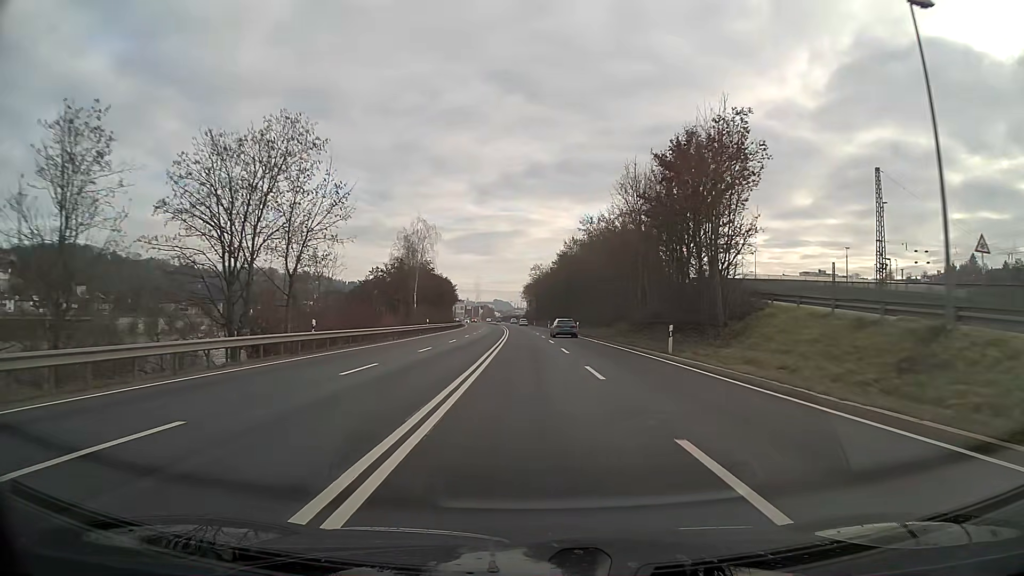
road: primary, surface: asphalt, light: Day
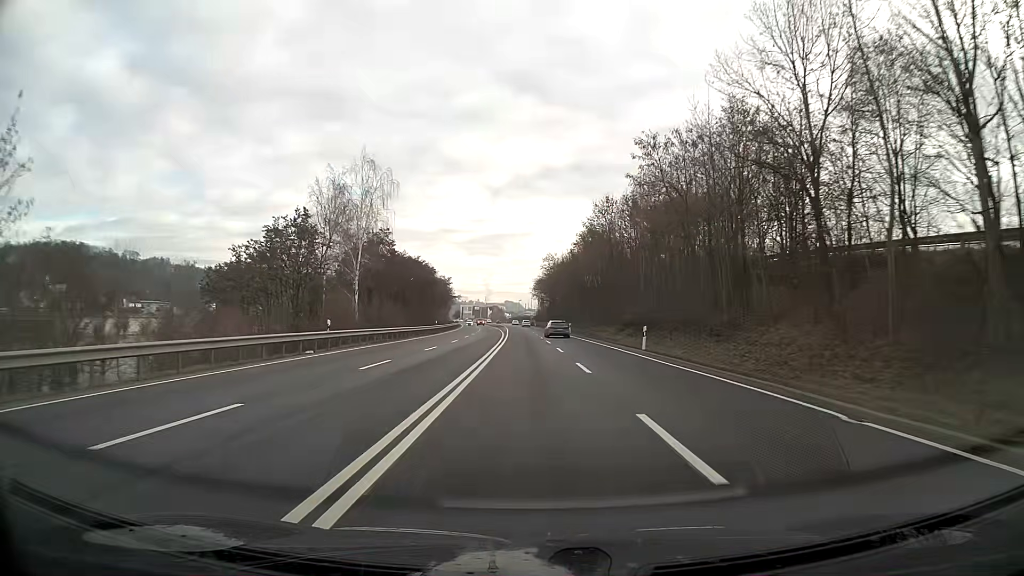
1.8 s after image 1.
(-0.3, +34.2) m; -1°
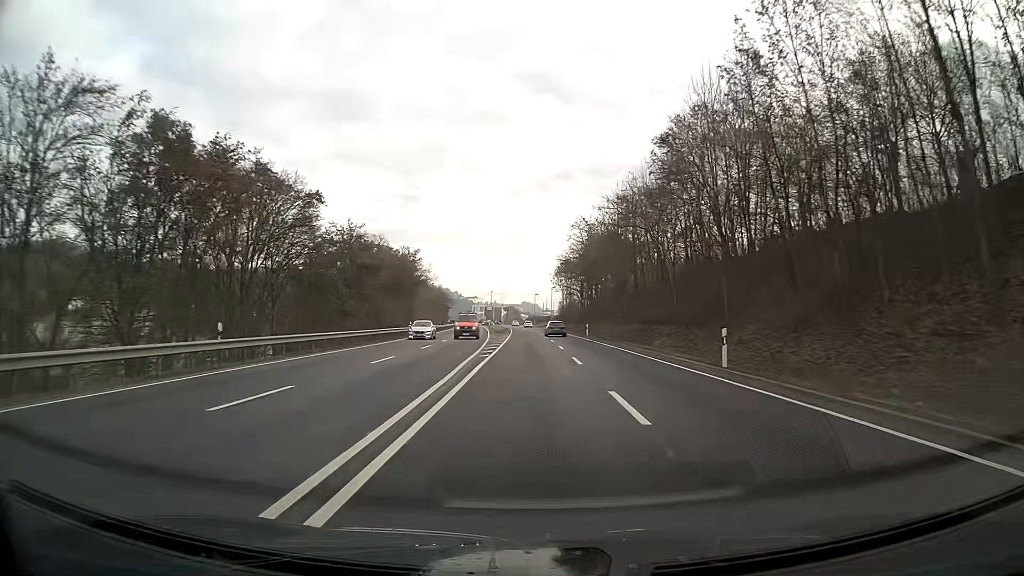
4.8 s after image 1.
(-0.7, +57.0) m; -1°
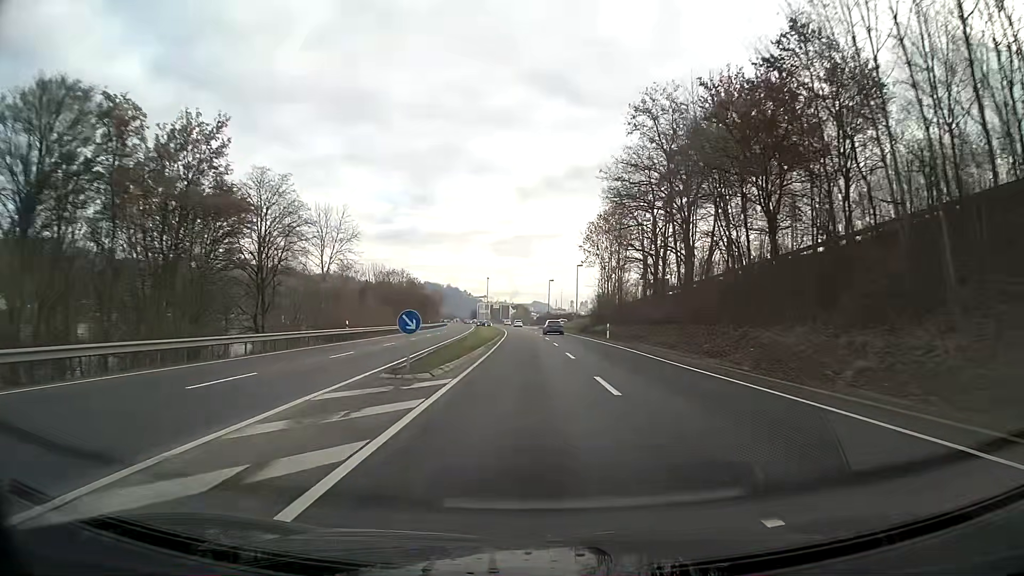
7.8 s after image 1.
(-0.4, +57.4) m; -1°
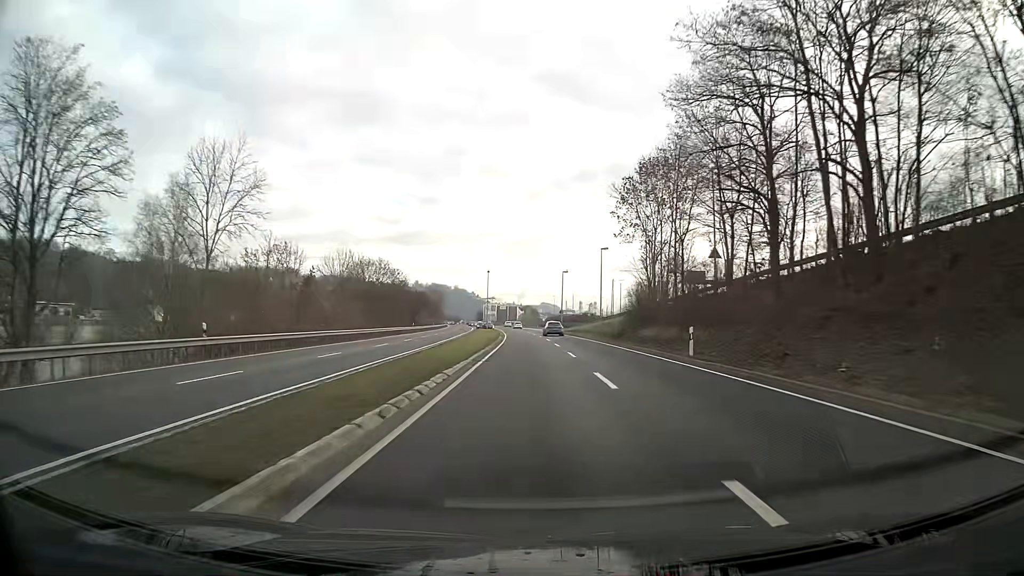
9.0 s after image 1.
(-0.1, +23.1) m; -1°
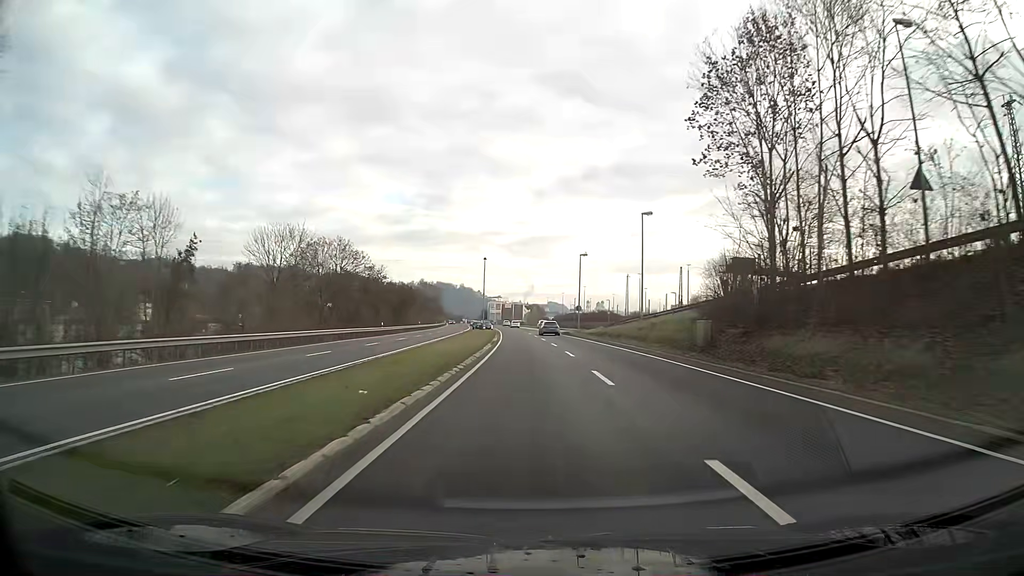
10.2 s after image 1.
(-0.1, +23.1) m; -1°
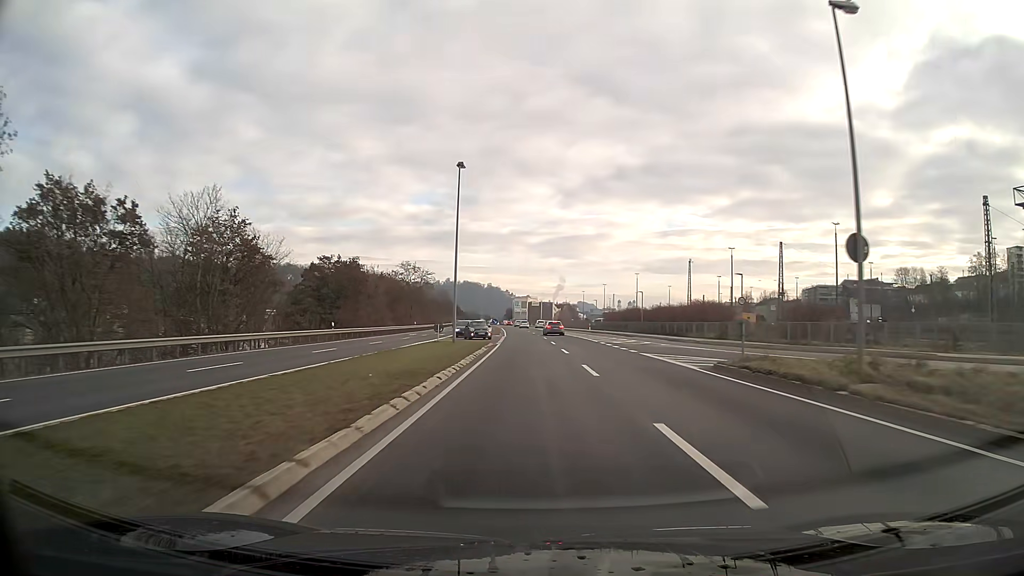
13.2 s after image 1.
(-1.1, +57.8) m; -2°
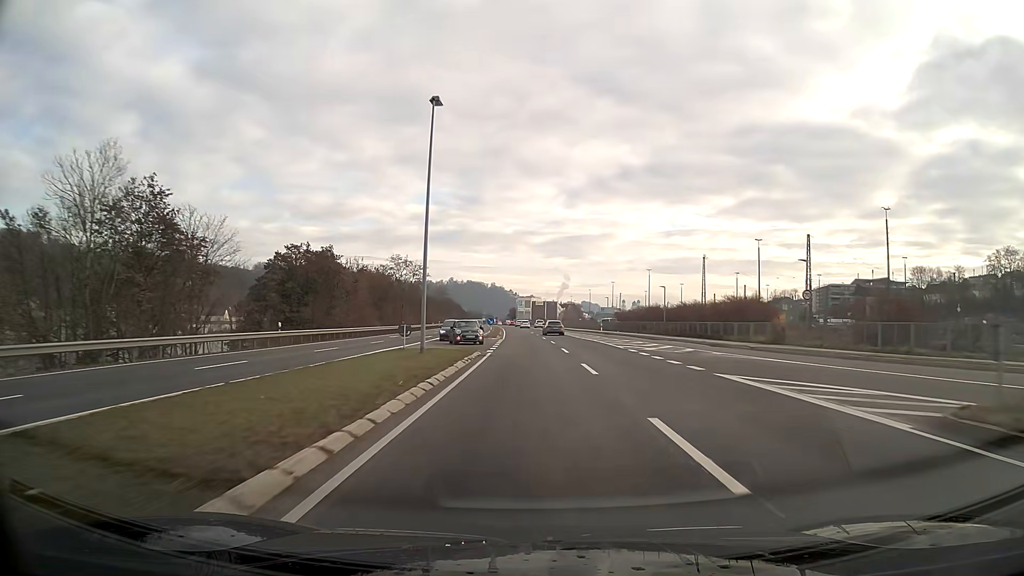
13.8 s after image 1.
(0.0, +11.6) m; 0°
